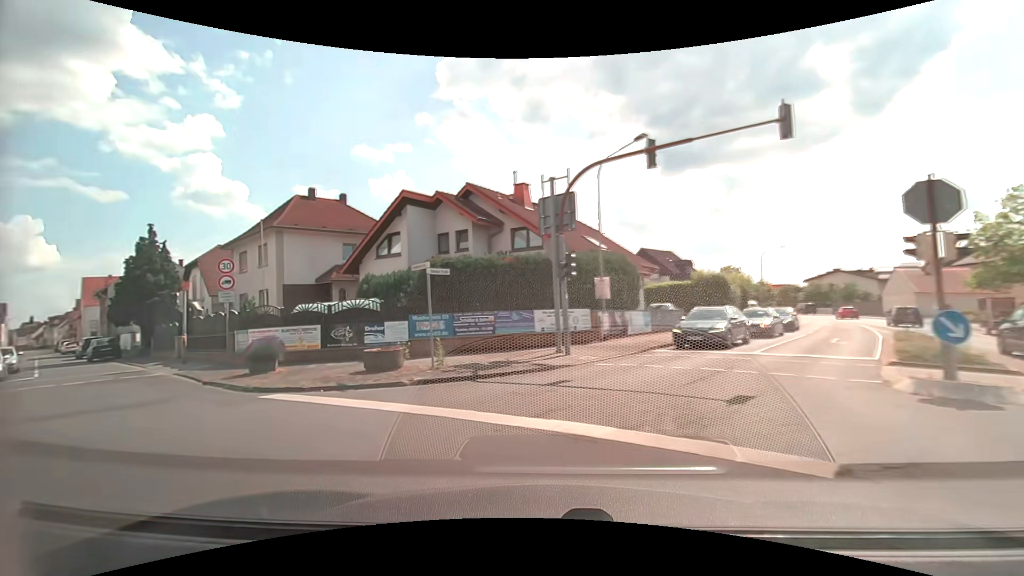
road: secondary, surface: asphalt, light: Day
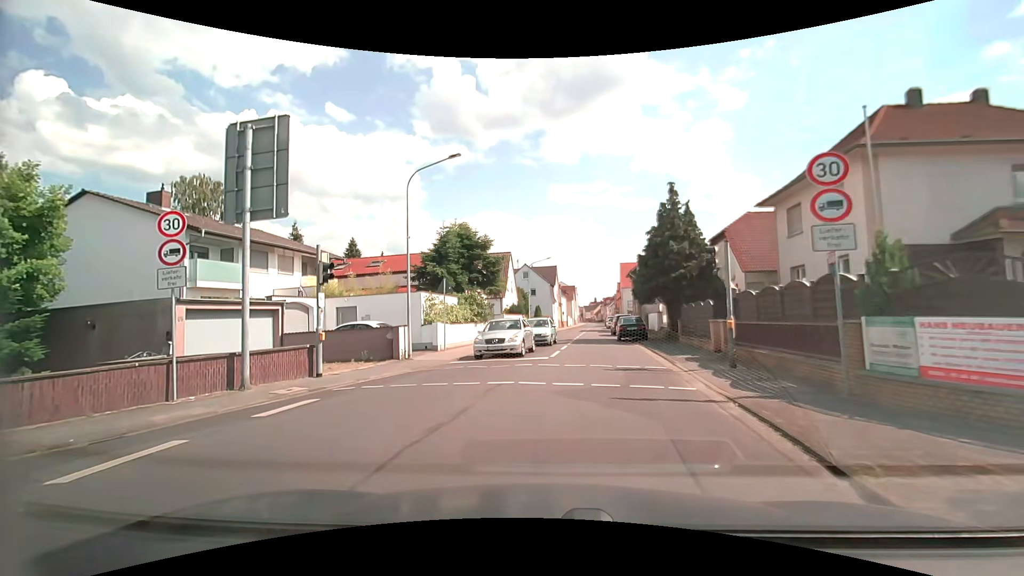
(-6.2, +10.4) m; -54°
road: tertiary
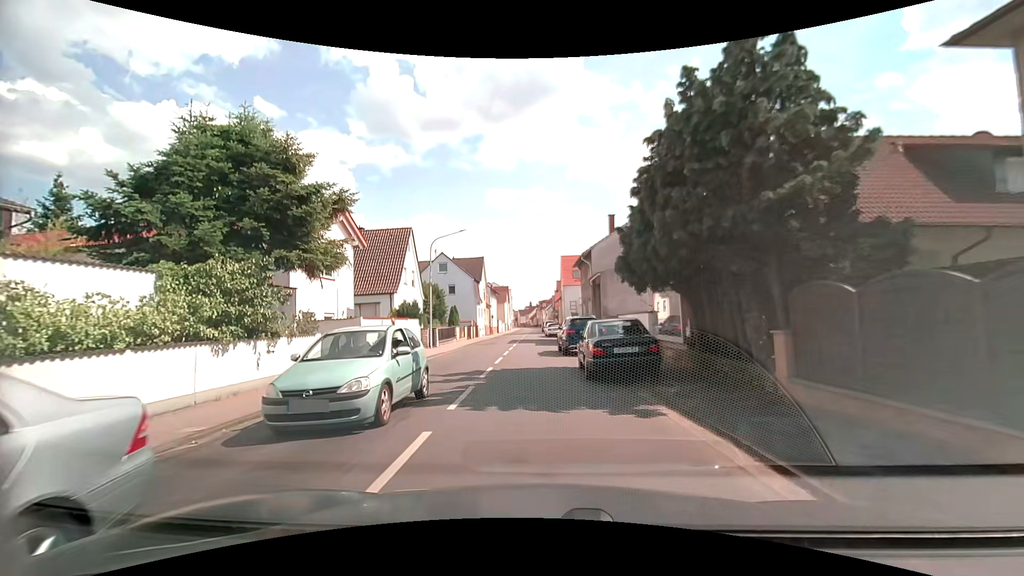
(+1.3, +17.7) m; +7°
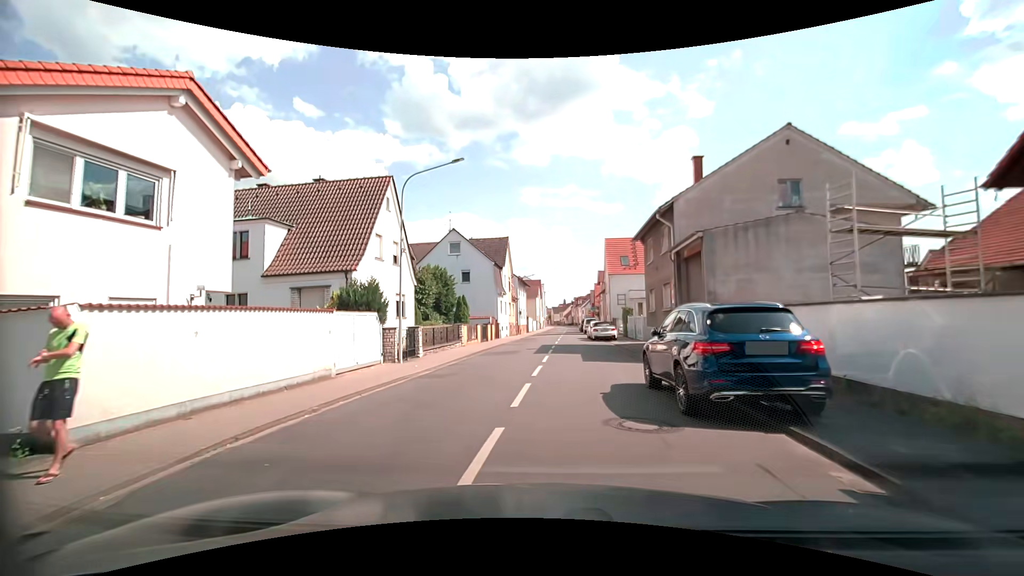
(-0.5, +13.8) m; -3°
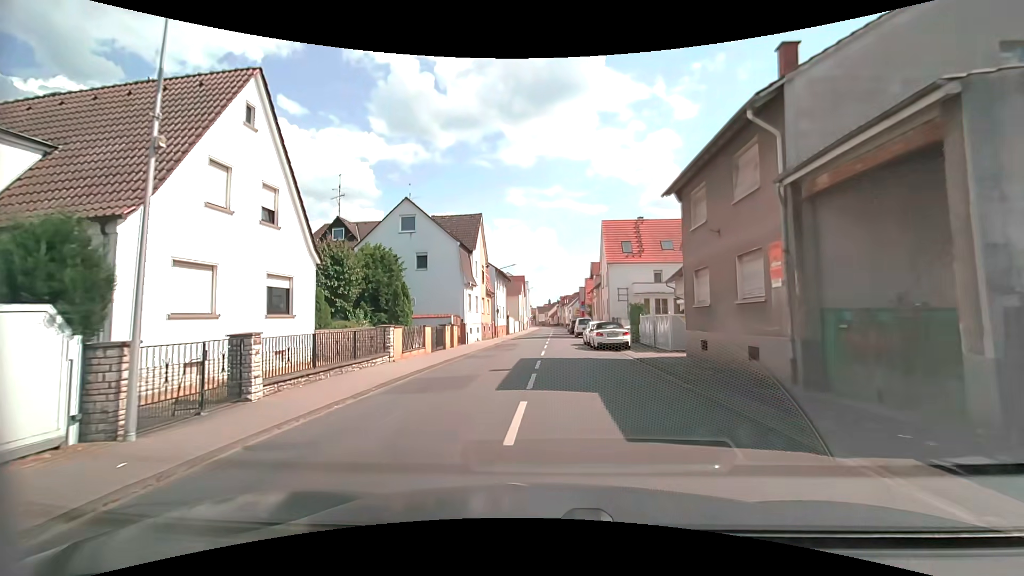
(0.0, +11.6) m; +1°
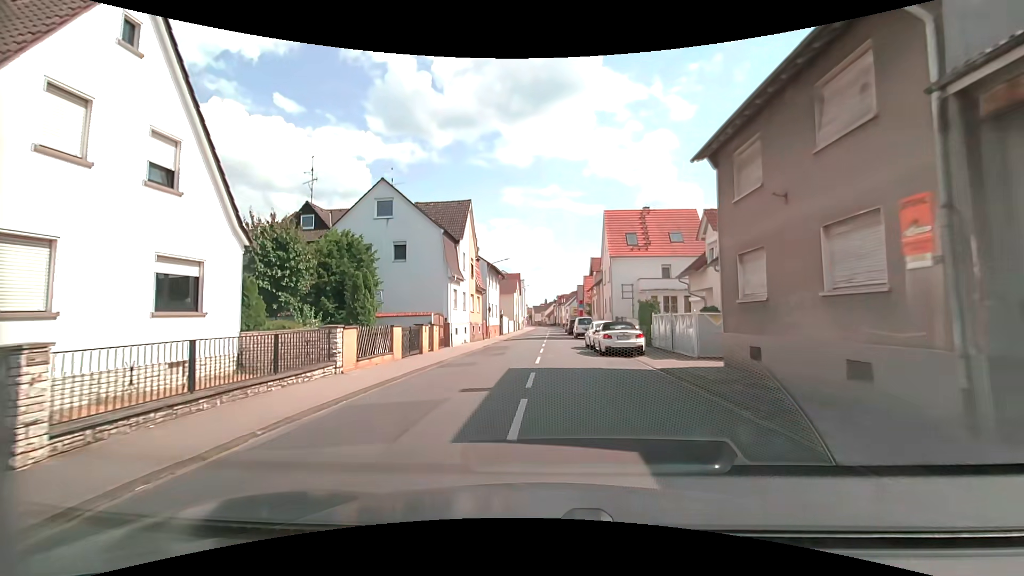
(0.0, +4.5) m; +1°
